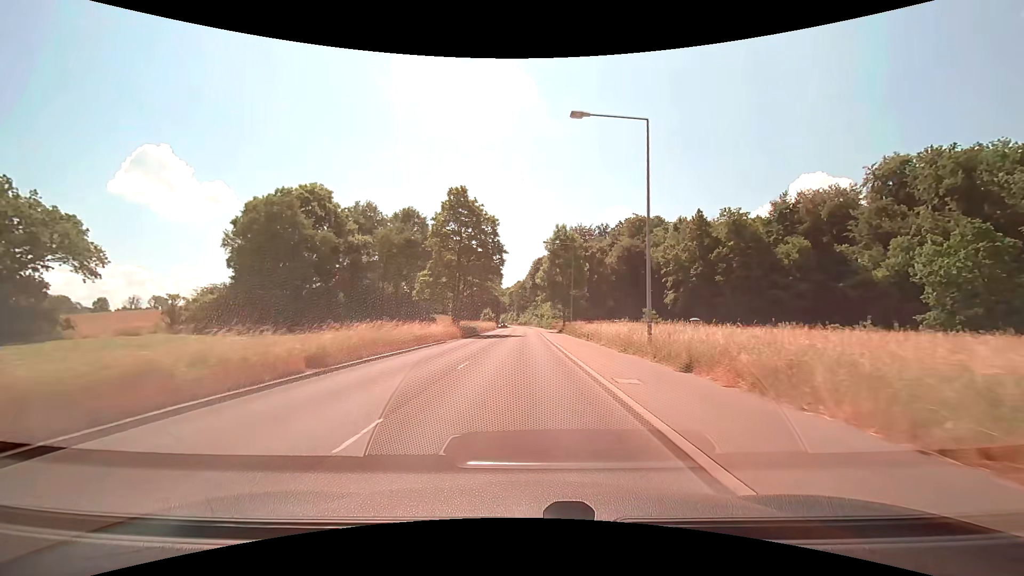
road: tertiary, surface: asphalt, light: Day
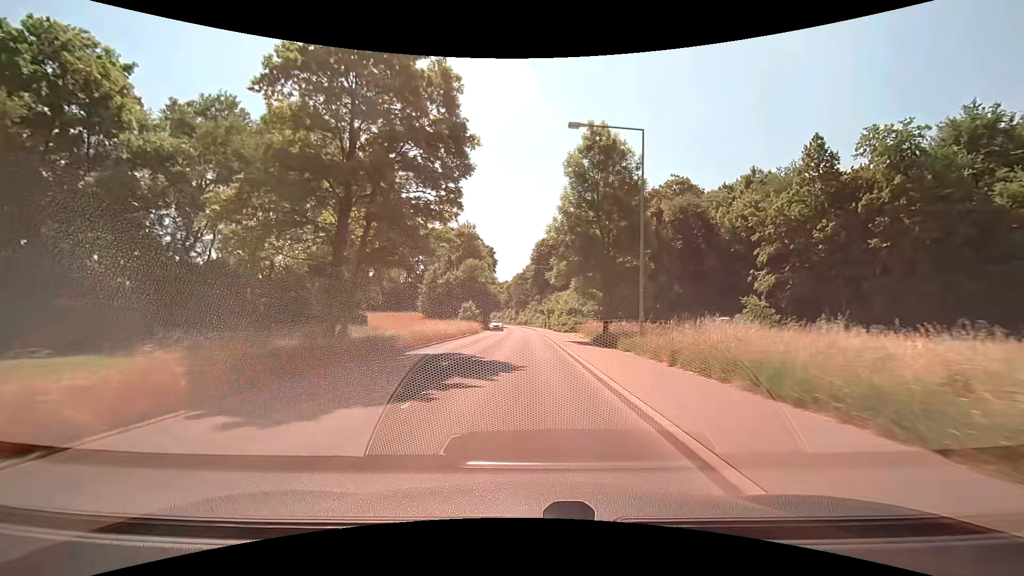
(0.0, +34.2) m; 0°
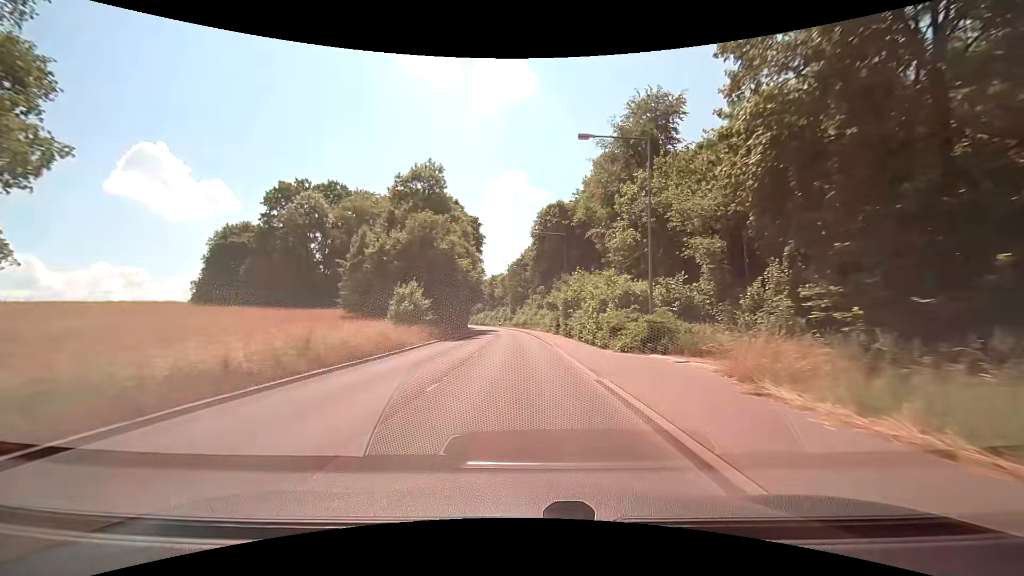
(0.0, +34.7) m; 0°
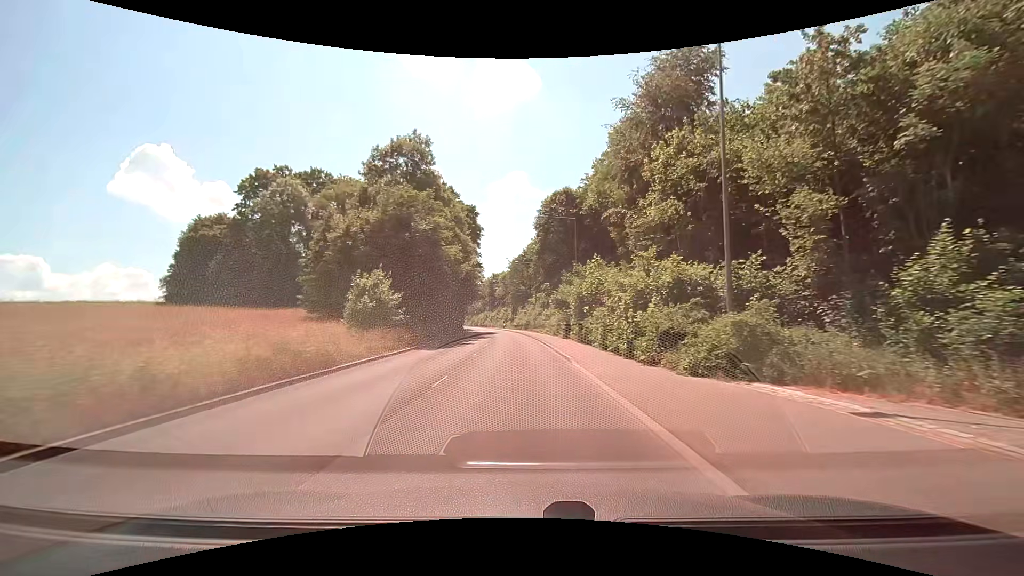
(0.0, +8.8) m; 0°
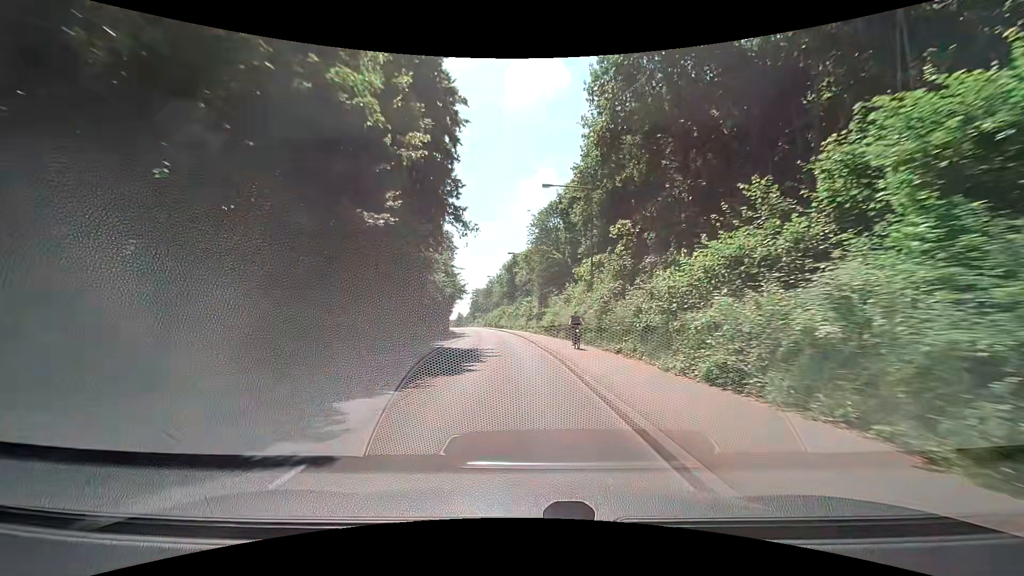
(-1.0, +44.8) m; -3°
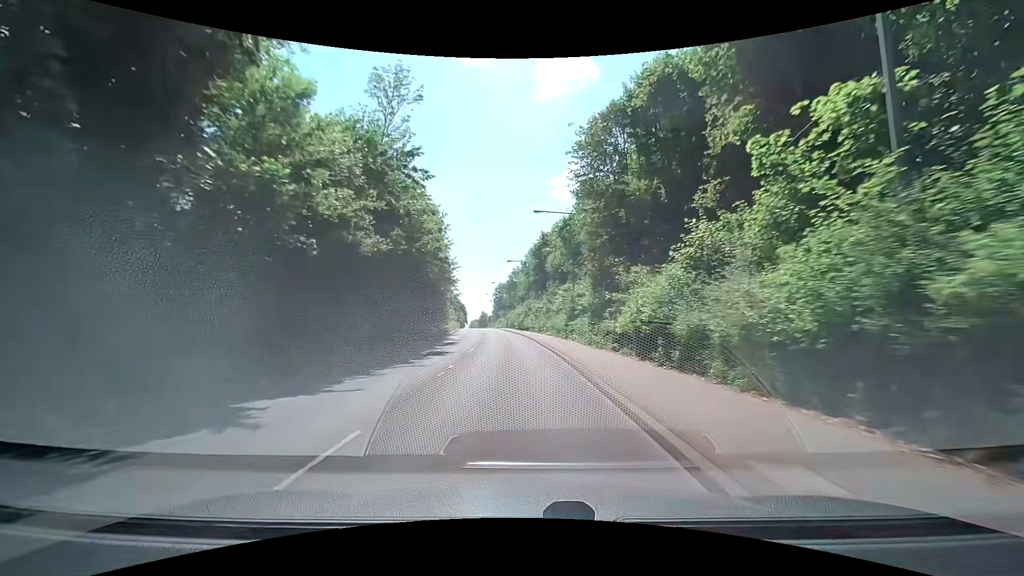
(-0.7, +26.3) m; -2°
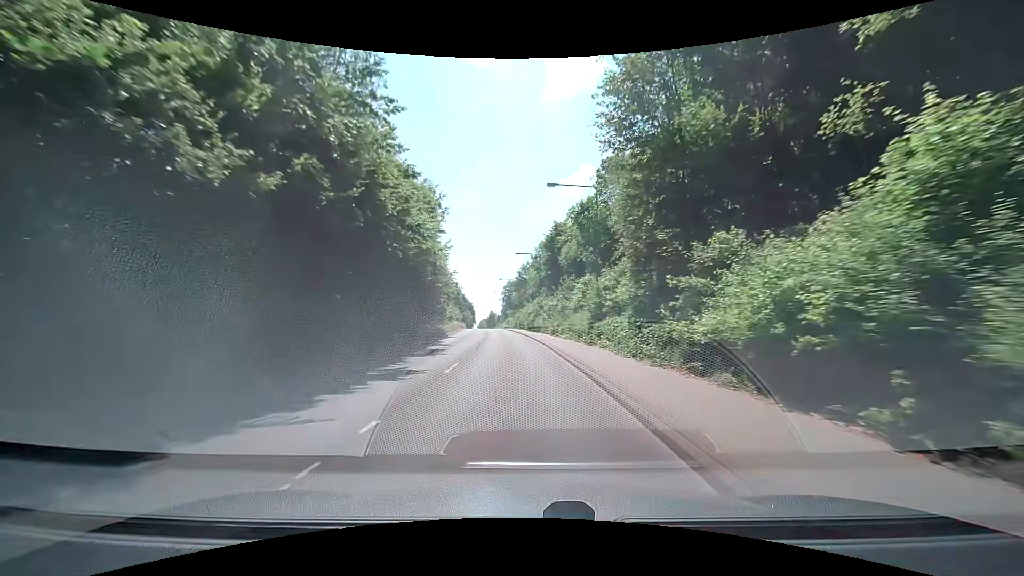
(-0.3, +8.6) m; -3°
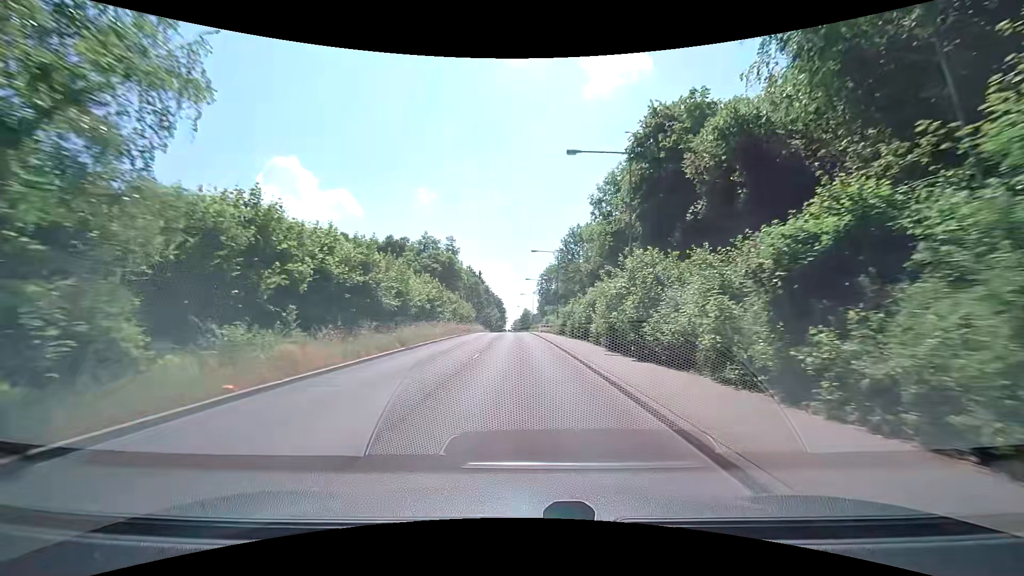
(-1.3, +42.1) m; -4°
(0, +10) (0, +20) (0, +30) (-1, +40) (-1, +50) (-1, +60) (-1, +70) (-2, +80) (-2, +90) (-2, +100) m
